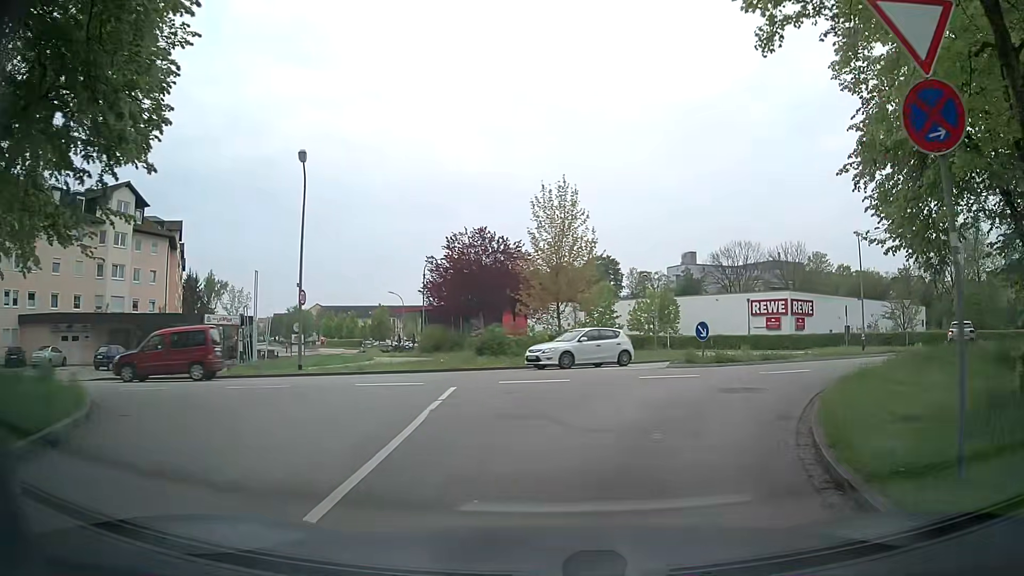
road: residential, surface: asphalt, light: Day
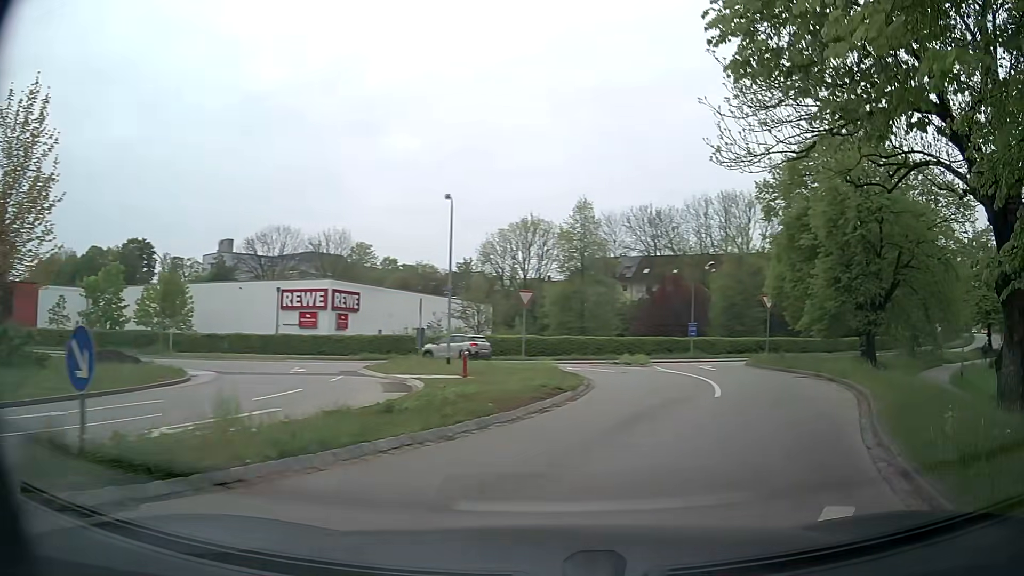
(+4.1, +14.7) m; +41°
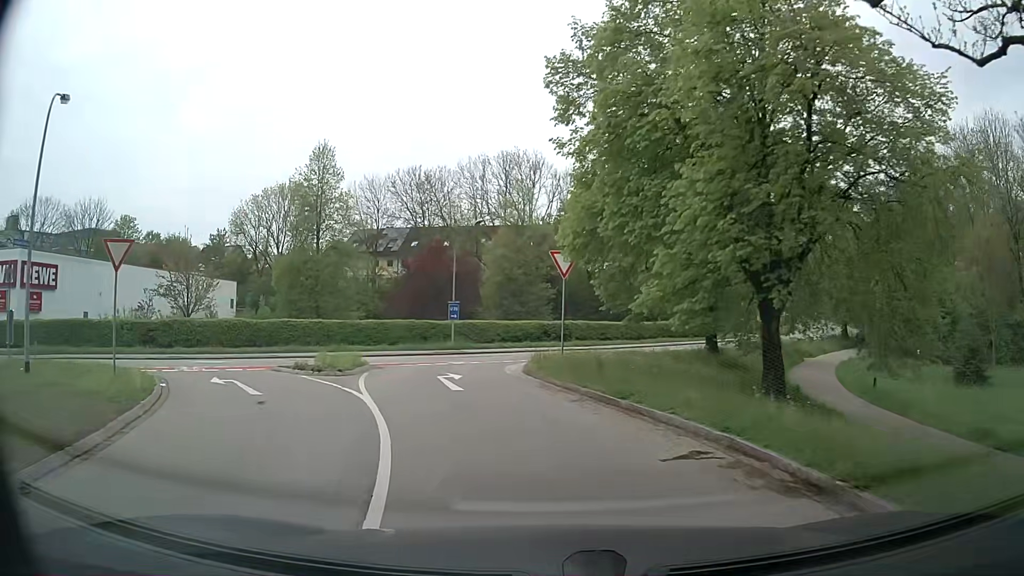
(+3.6, +13.3) m; +19°
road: tertiary
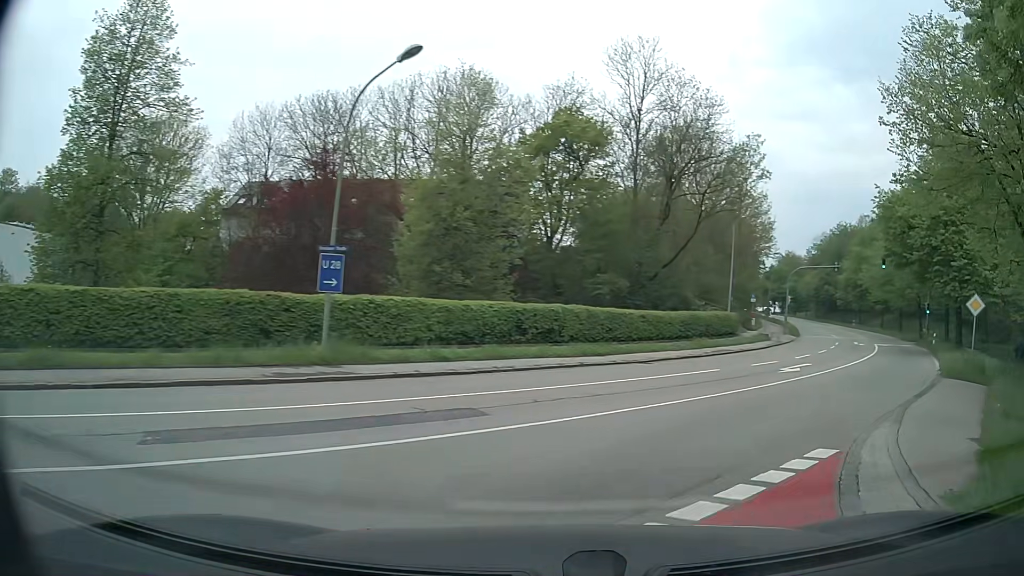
(-2.7, +23.2) m; +7°
(+2, +10) (+8, +18) (+14, +26) (+19, +34) (+24, +43) (+28, +52) (+32, +62) (+35, +71) (+38, +81) (+40, +90) m
